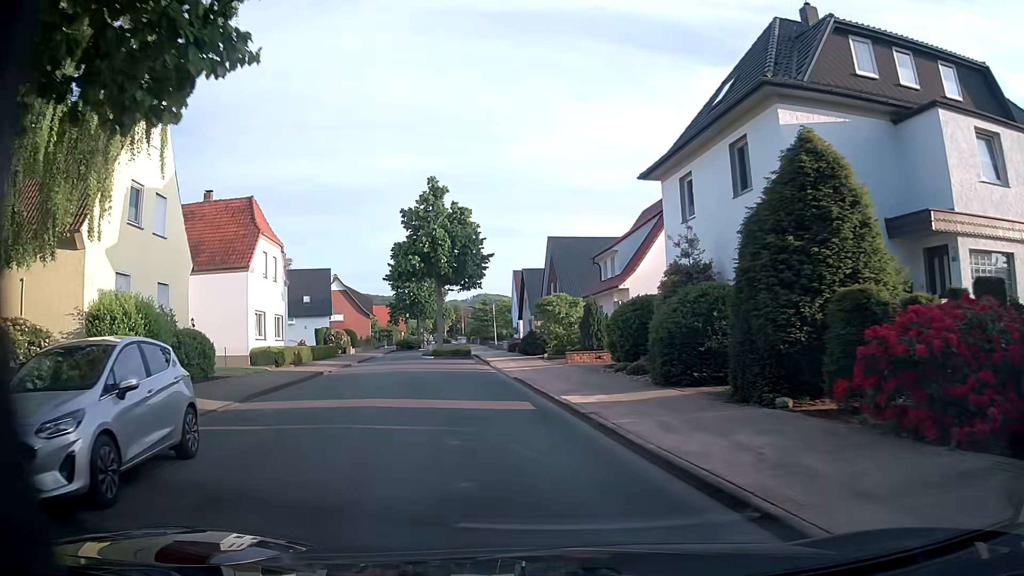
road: unclassified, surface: asphalt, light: Day
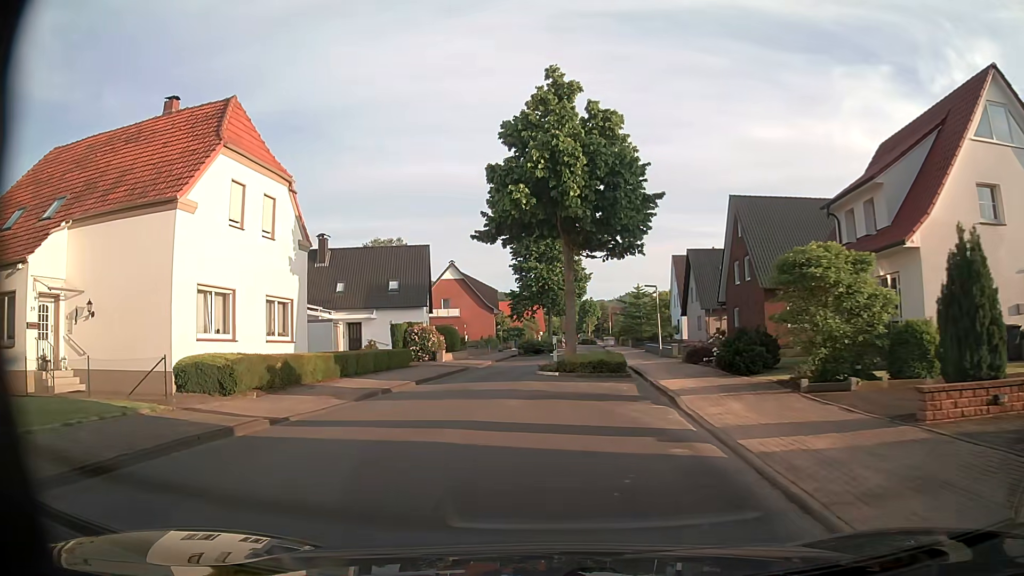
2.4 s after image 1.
(-1.9, +18.2) m; -13°
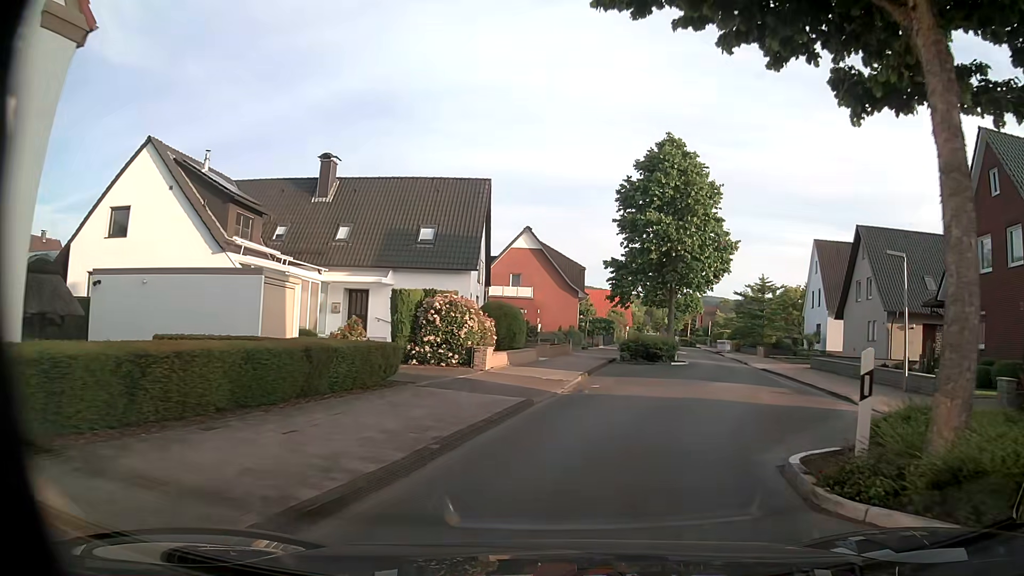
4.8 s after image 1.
(-1.7, +18.3) m; -6°
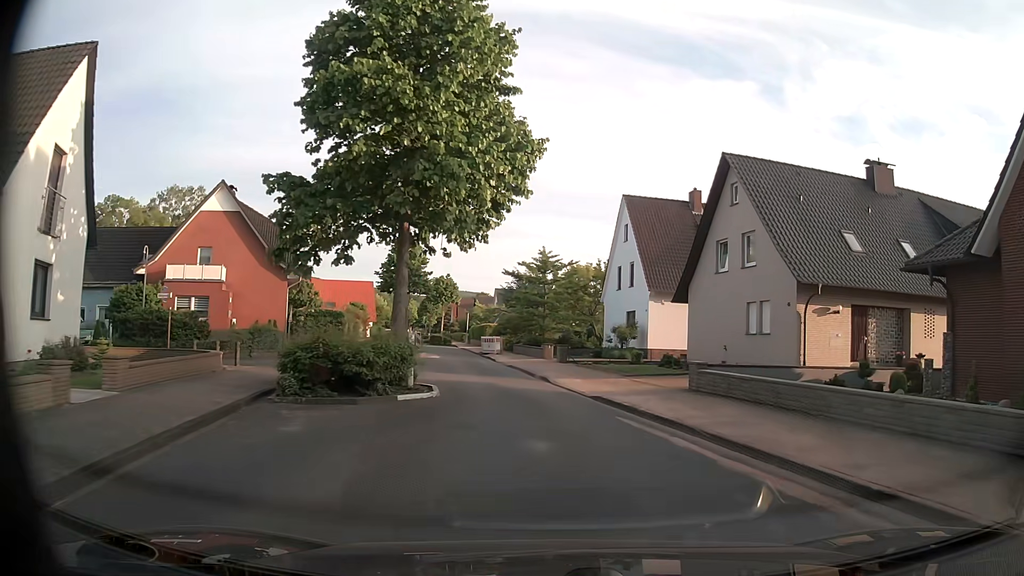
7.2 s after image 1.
(+3.0, +16.8) m; +21°
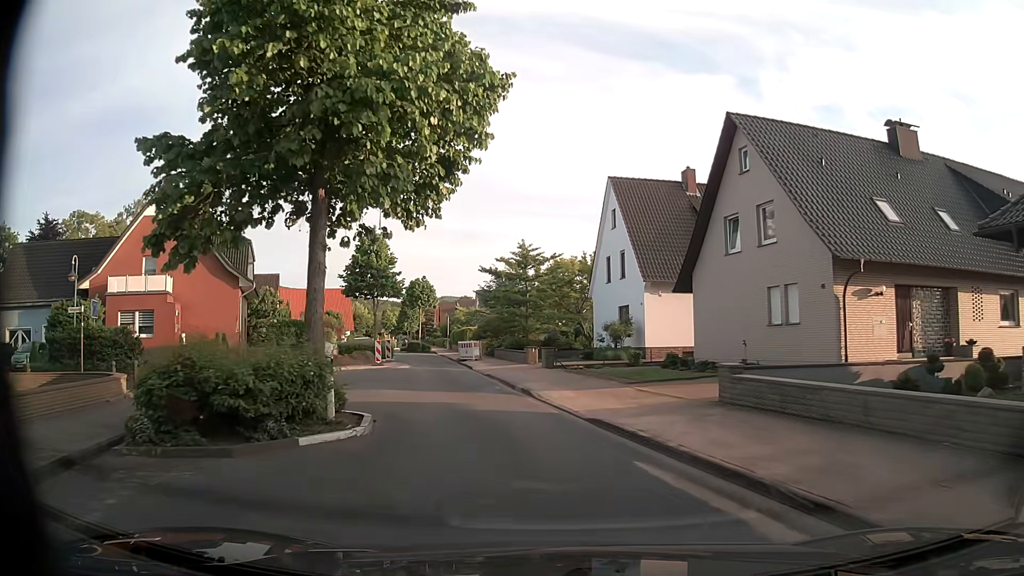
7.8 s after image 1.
(+0.1, +4.5) m; 0°
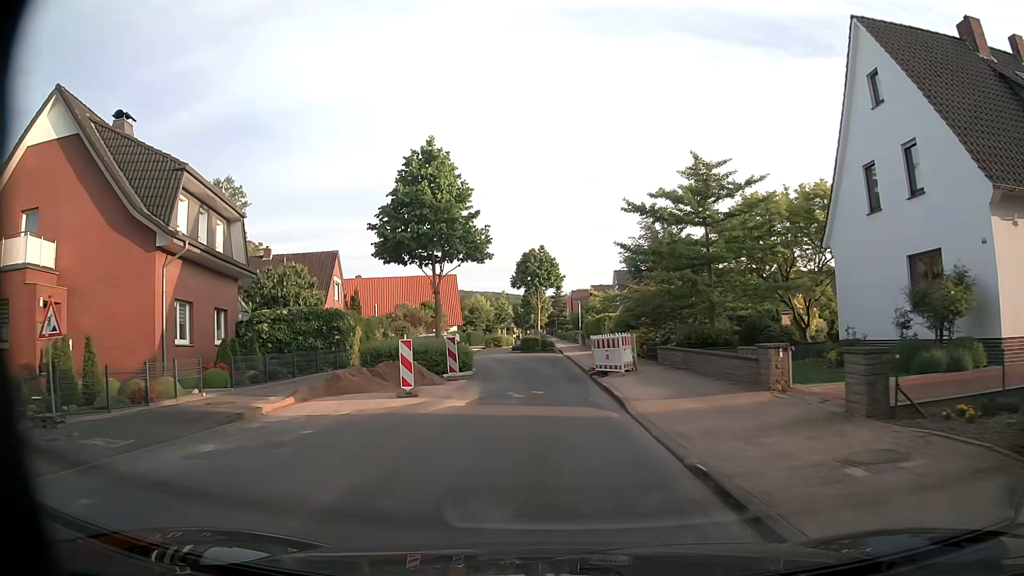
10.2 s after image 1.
(-2.0, +18.9) m; -12°
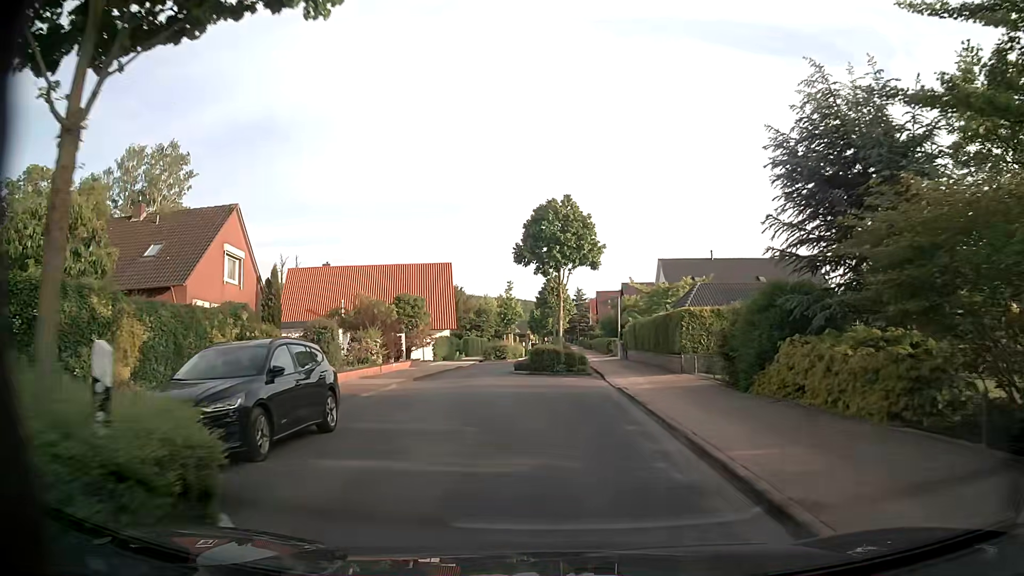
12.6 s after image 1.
(-0.1, +19.5) m; 0°
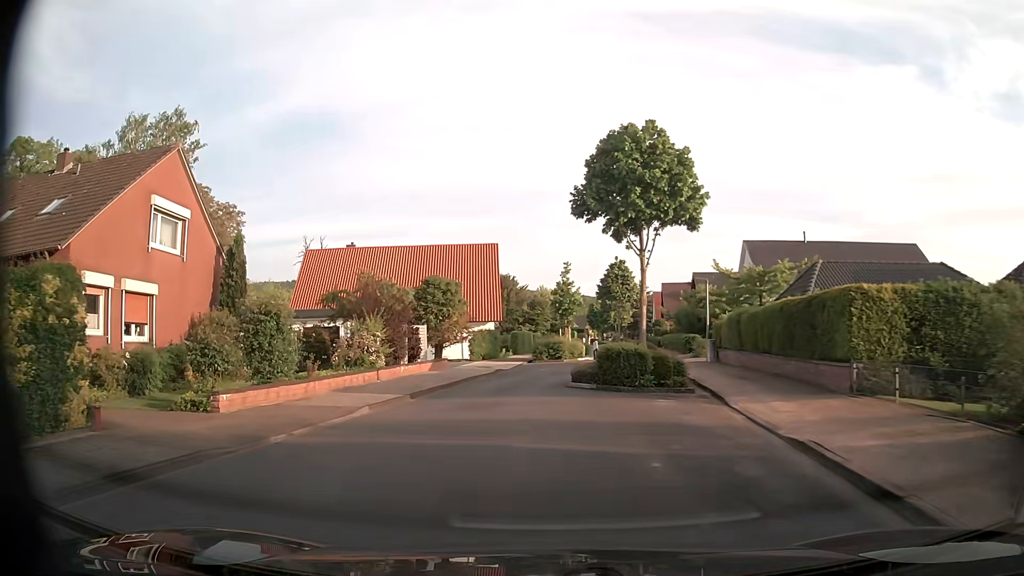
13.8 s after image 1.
(-0.3, +9.8) m; -5°
(-1, +10) (-1, +20) (+1, +30) (+4, +39) (+4, +49) (+3, +59) (+3, +69) (+4, +79) (+5, +89) (+7, +99) m
